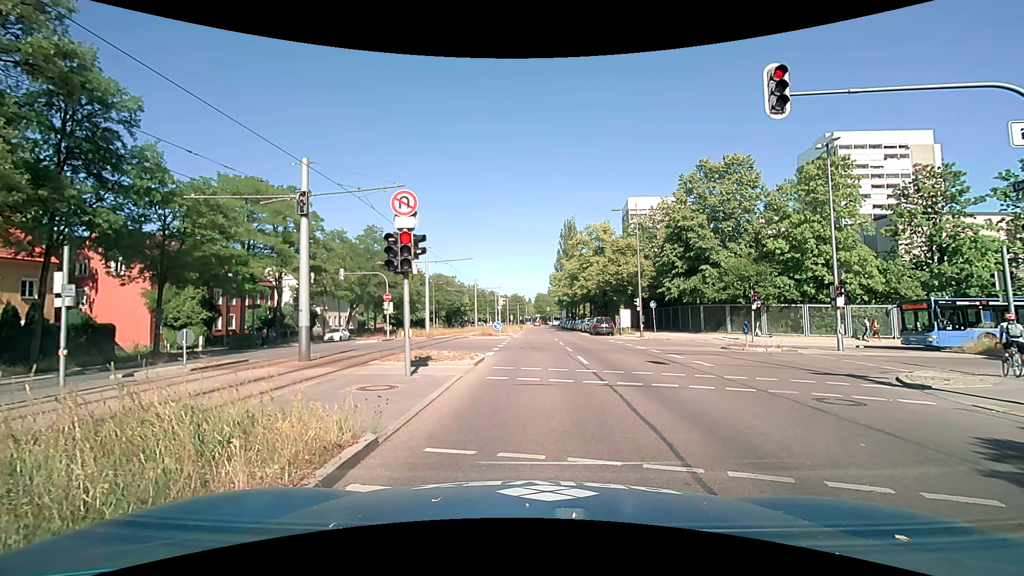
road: secondary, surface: asphalt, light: Day
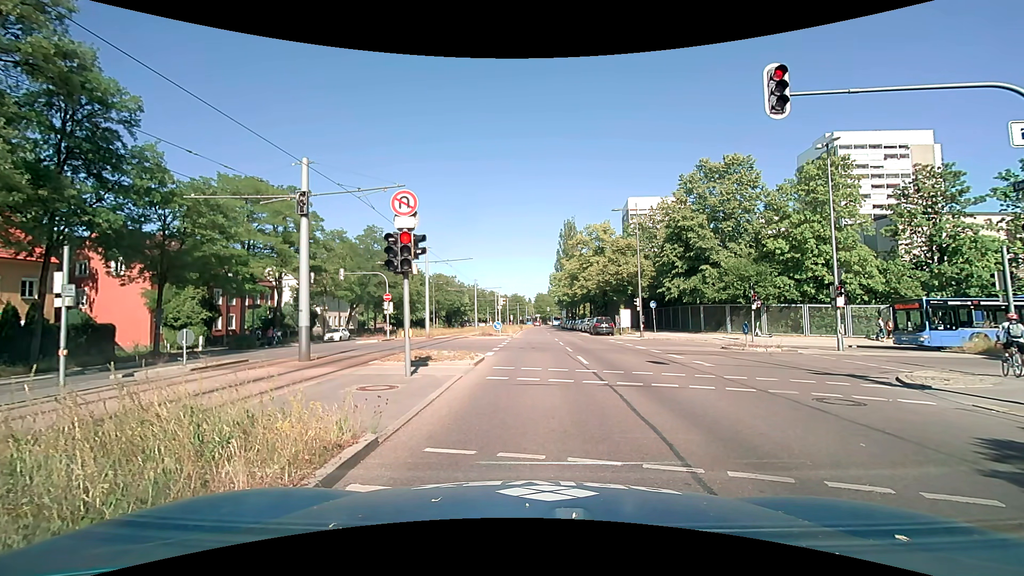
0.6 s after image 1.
(0.0, 0.0) m; 0°
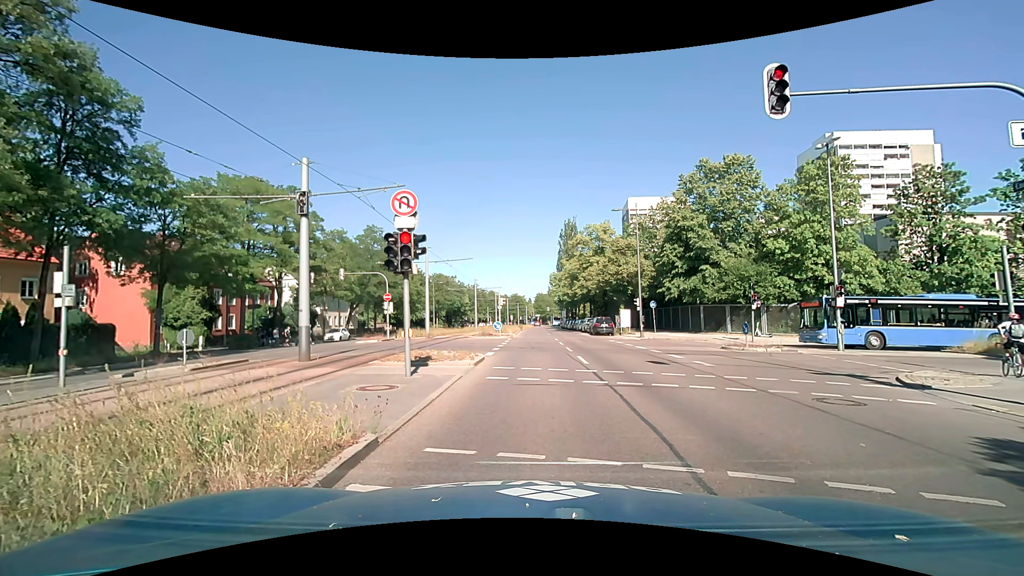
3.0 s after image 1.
(0.0, 0.0) m; 0°
(0, +10) (0, +20) (+1, +30) (+1, +40) (+1, +50) (+1, +60) (+1, +70) (+1, +80) (+2, +90) (+2, +100) m
